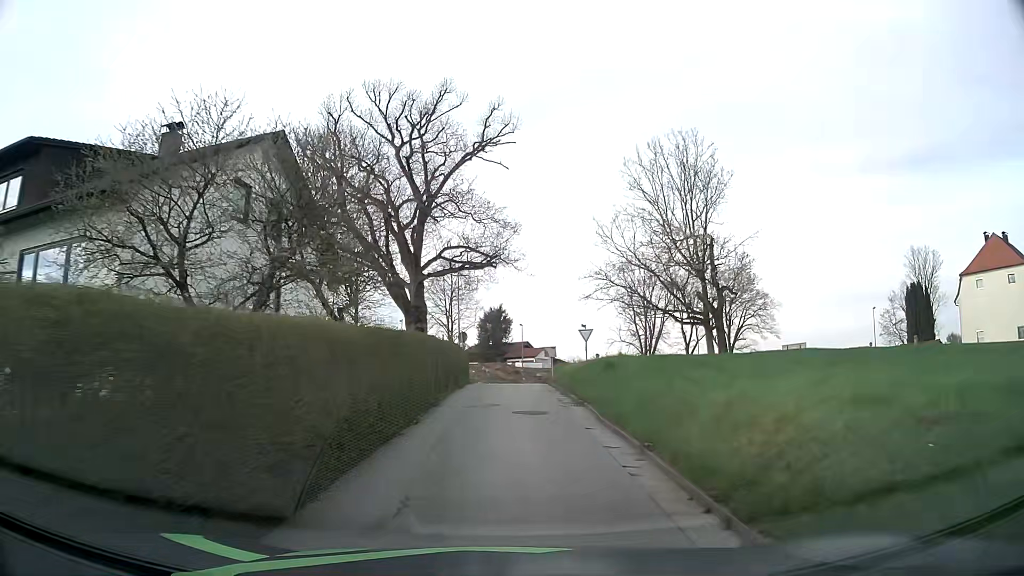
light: Day
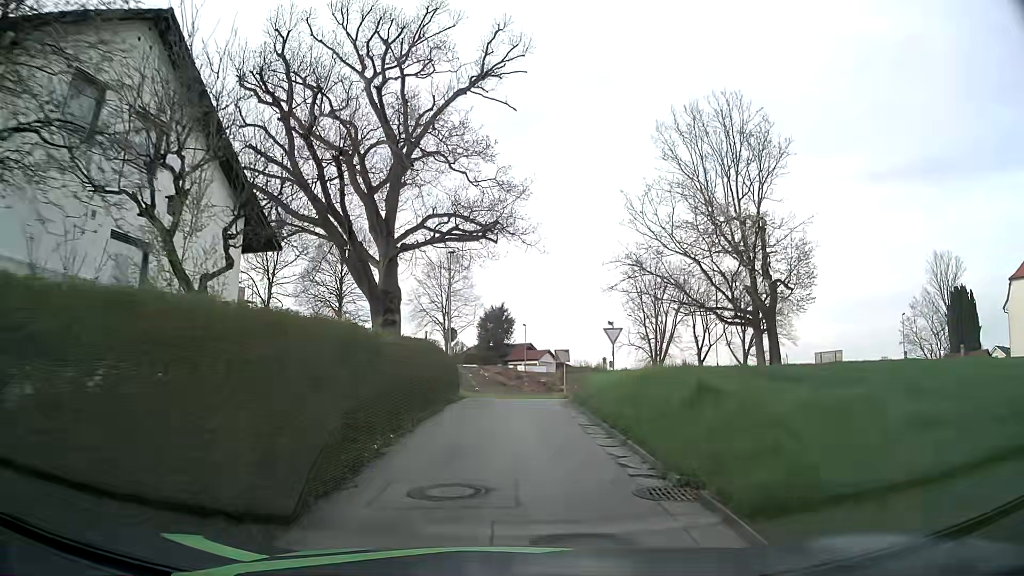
(0.0, +8.7) m; 0°
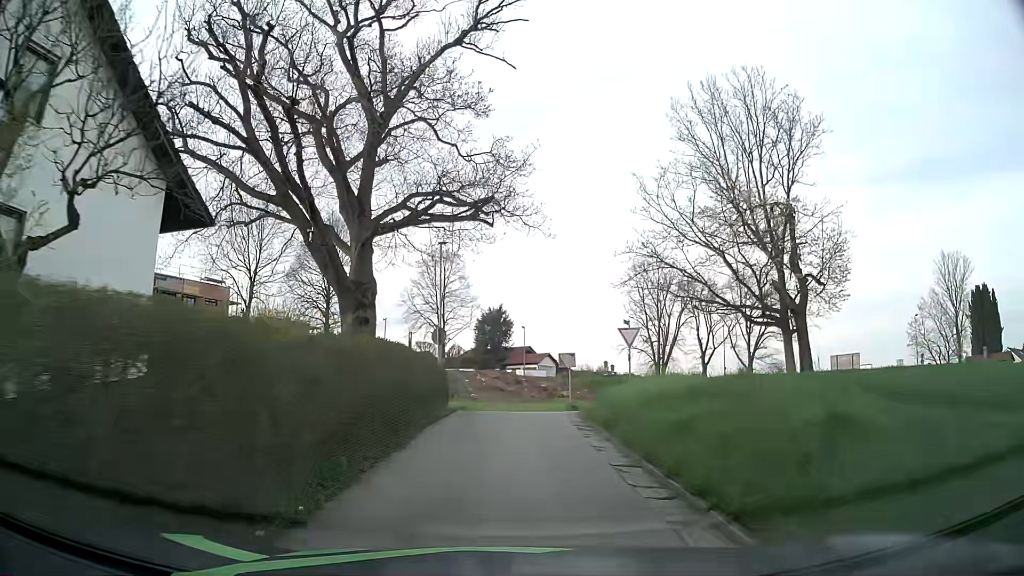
(0.0, +4.2) m; +1°
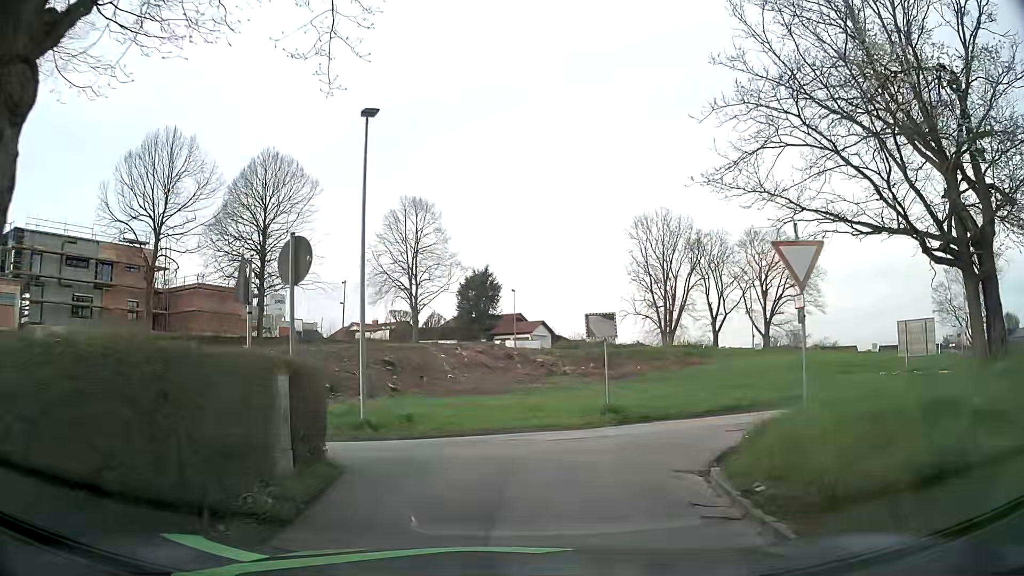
(0.0, +14.8) m; 0°
